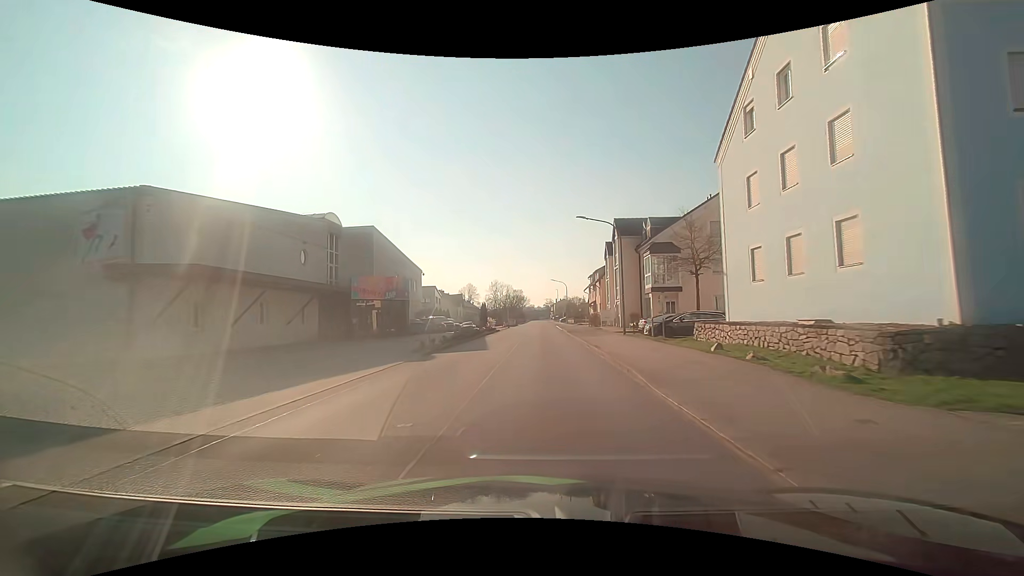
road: unclassified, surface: asphalt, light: Day
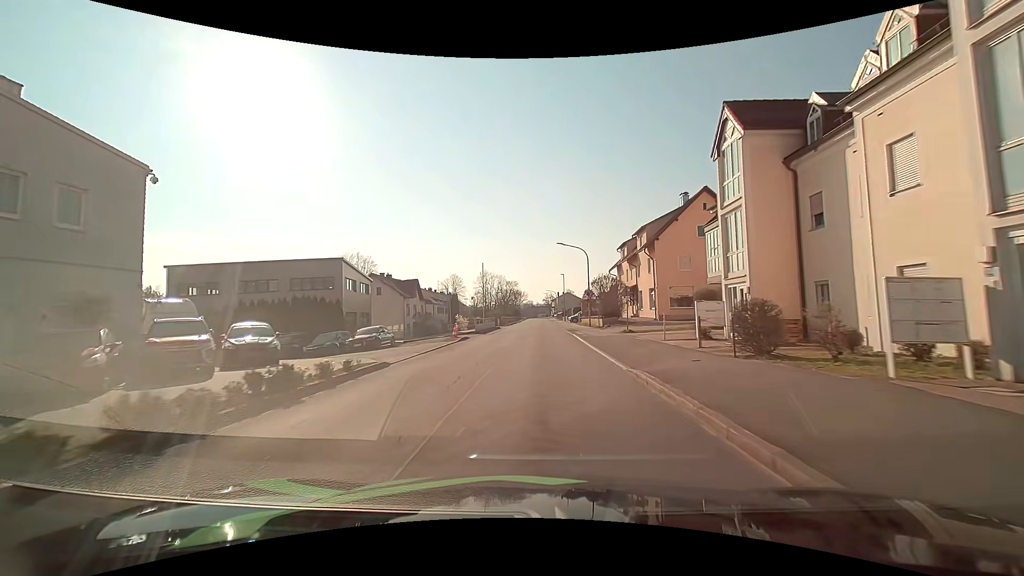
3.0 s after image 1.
(+0.2, +39.1) m; 0°
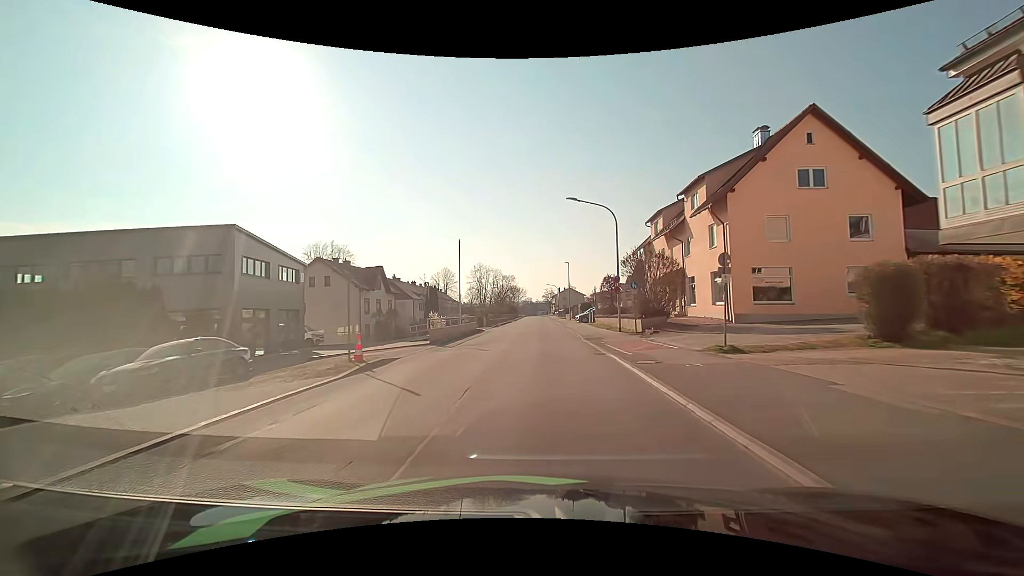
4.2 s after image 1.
(0.0, +16.1) m; 0°
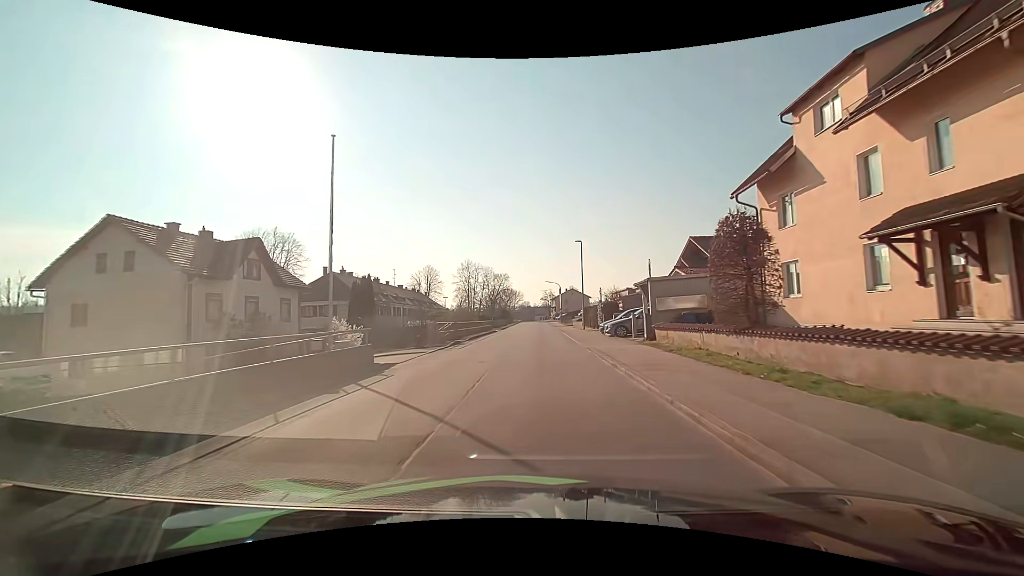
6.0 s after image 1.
(0.0, +24.5) m; 0°
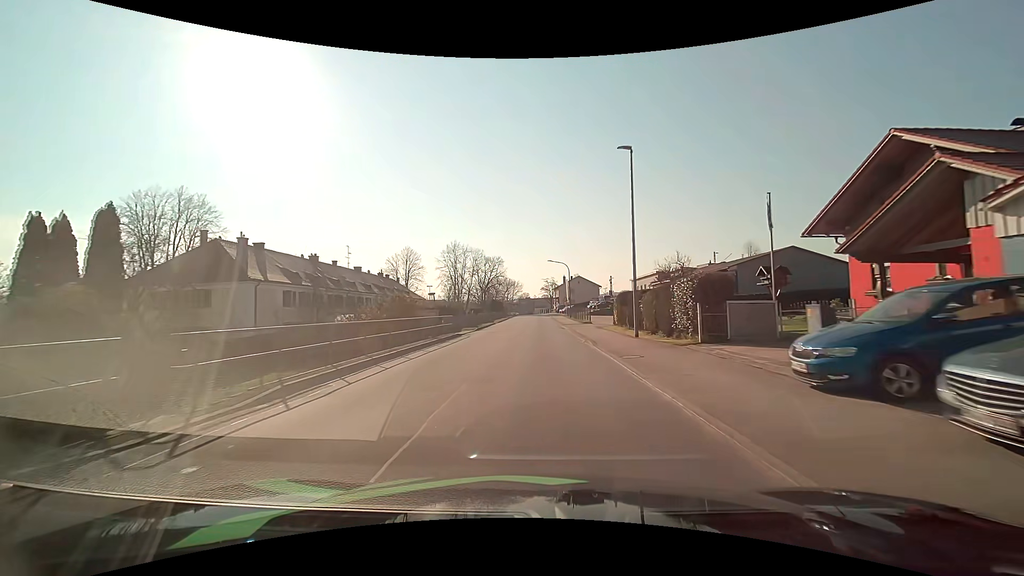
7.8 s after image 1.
(0.0, +24.5) m; 0°
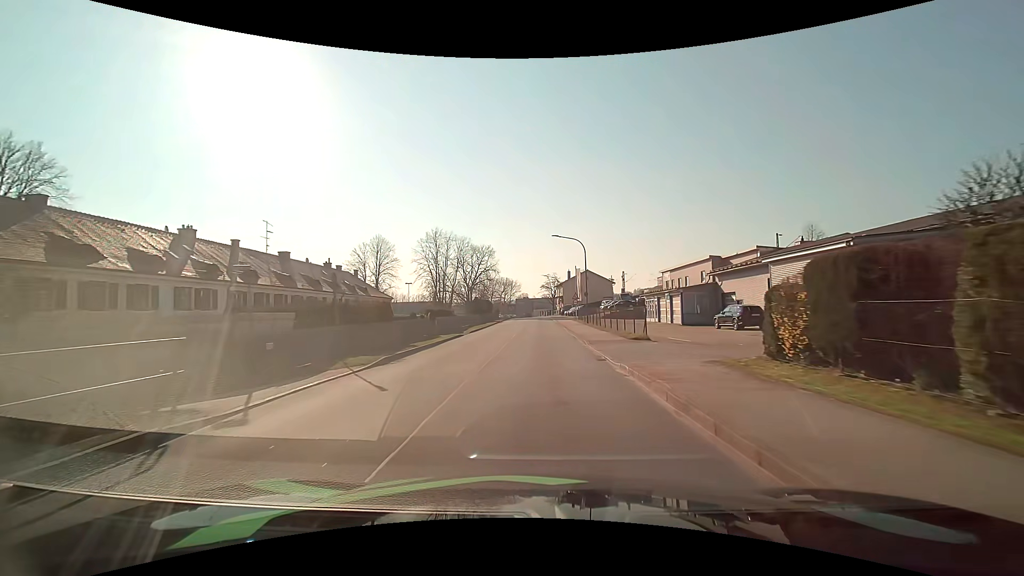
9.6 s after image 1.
(+0.1, +22.8) m; +1°
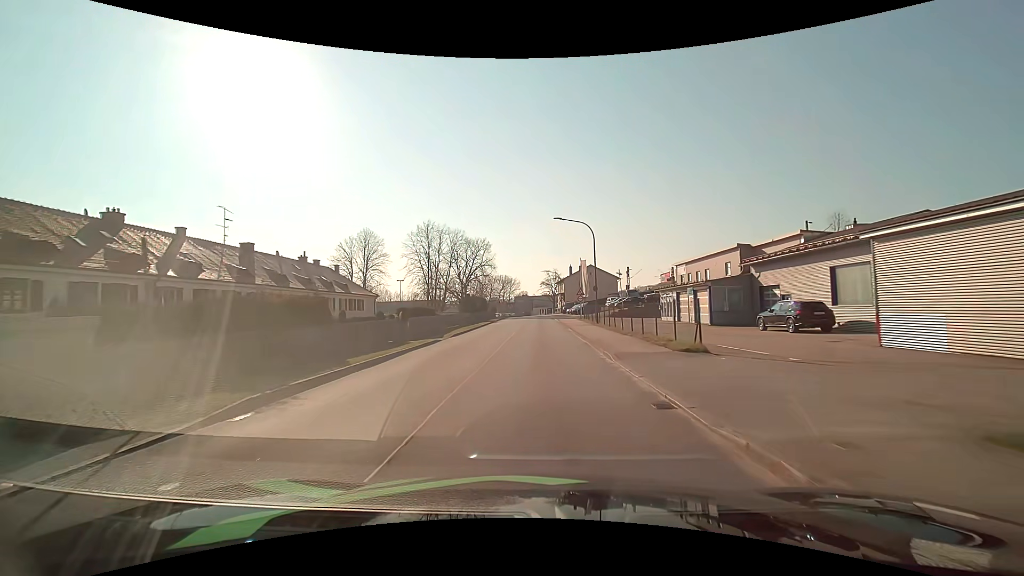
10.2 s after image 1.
(0.0, +7.1) m; 0°
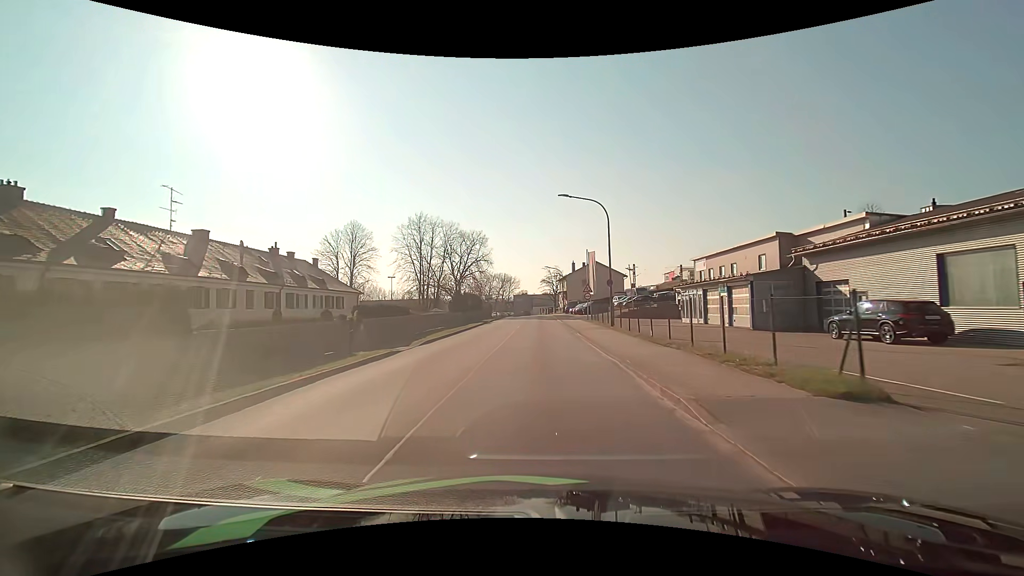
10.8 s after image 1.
(0.0, +6.9) m; -1°
(0, +10) (0, +20) (0, +30) (0, +40) (0, +50) (0, +60) (0, +70) (-1, +80) (-5, +89) (-11, +97) m
